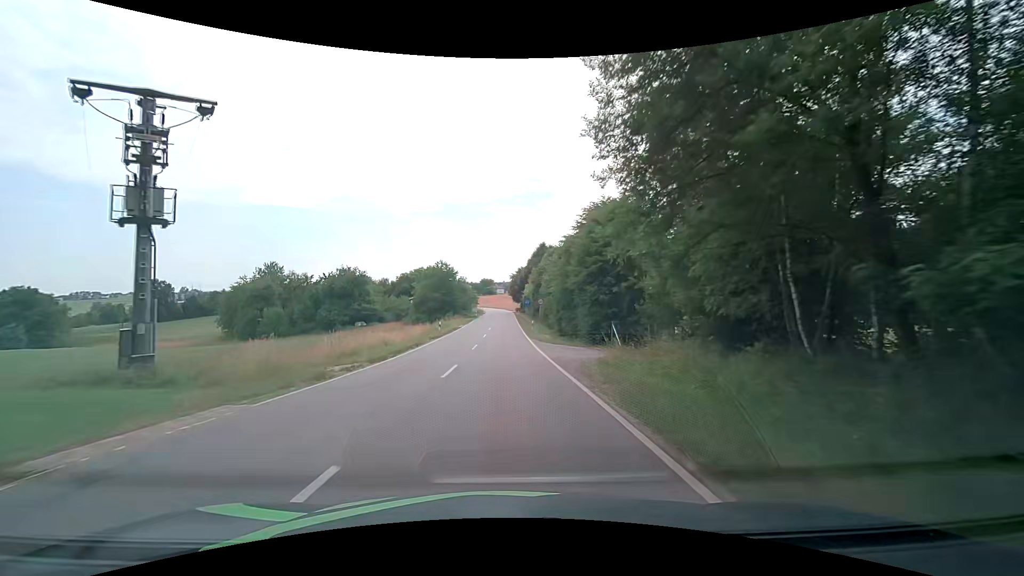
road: tertiary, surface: asphalt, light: Day
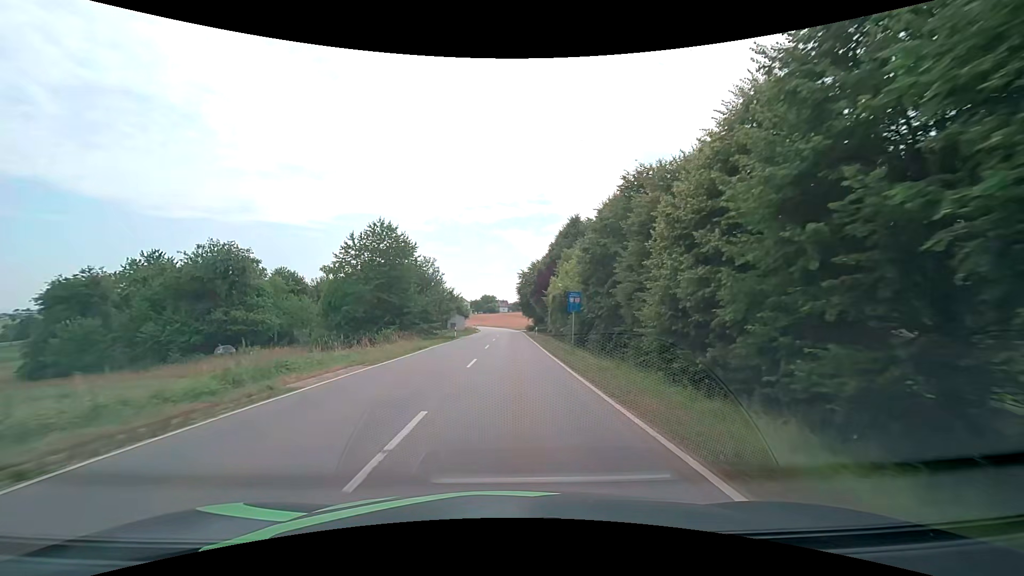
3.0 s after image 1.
(-0.3, +44.9) m; 0°
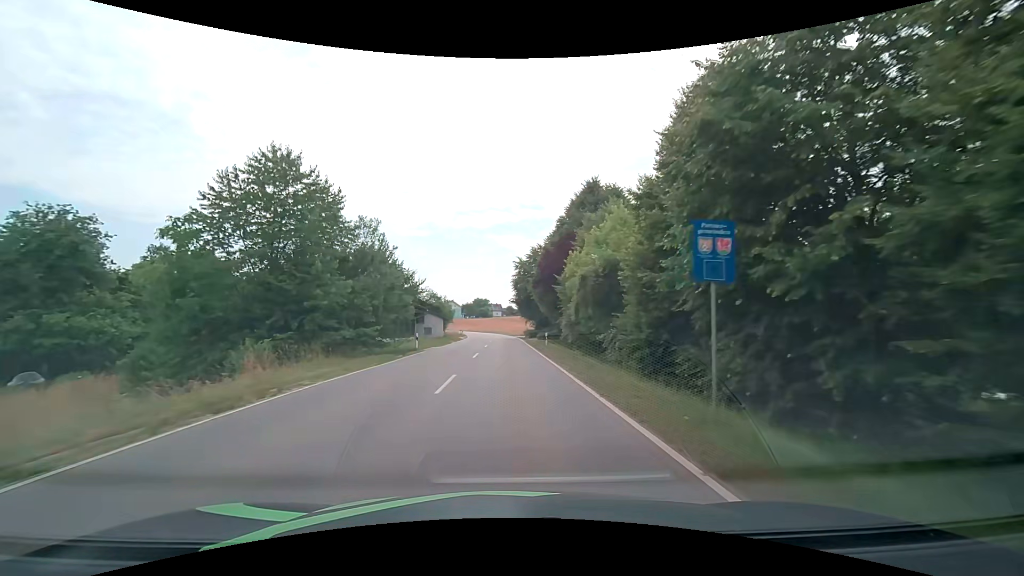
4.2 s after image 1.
(+0.1, +18.1) m; +1°
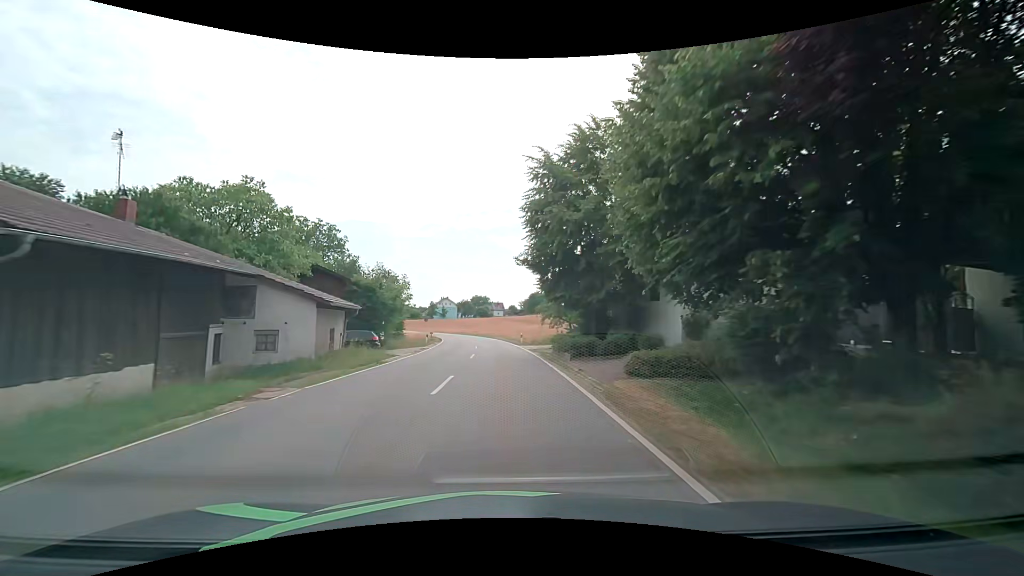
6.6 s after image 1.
(+0.1, +36.3) m; 0°
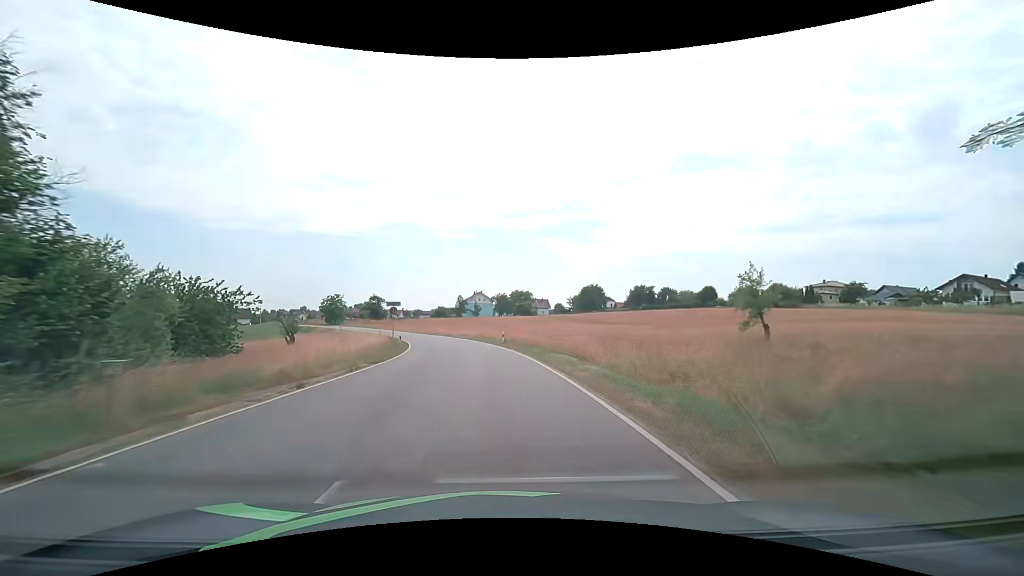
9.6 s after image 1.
(-1.3, +45.5) m; -5°
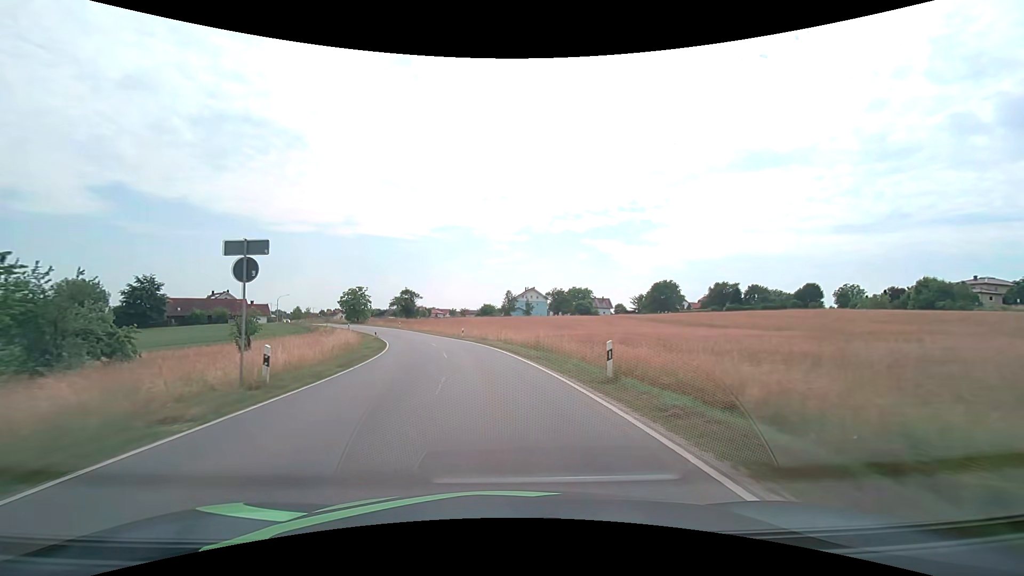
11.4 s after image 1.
(-1.2, +27.3) m; -6°
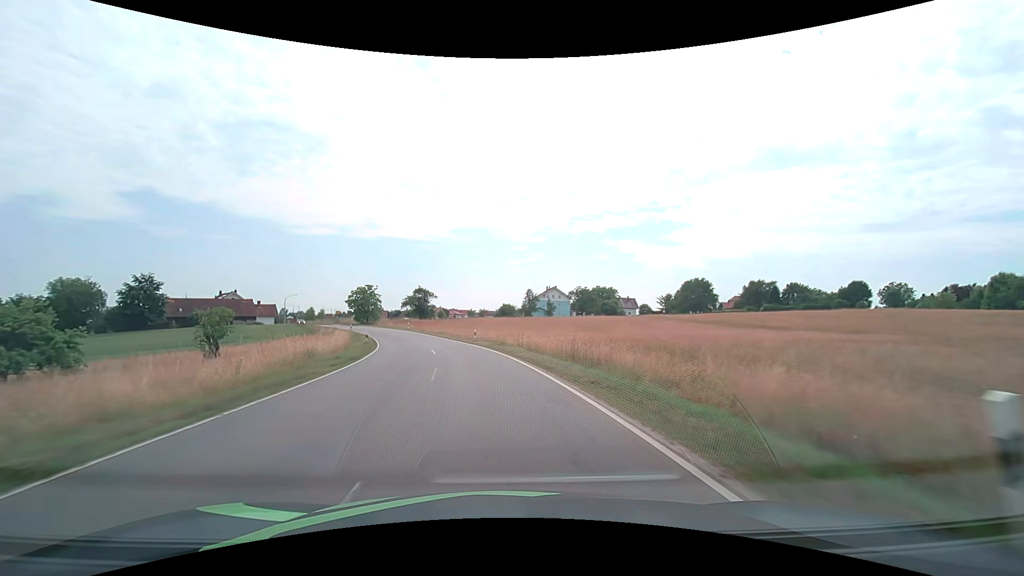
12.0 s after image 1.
(-0.2, +9.1) m; -2°
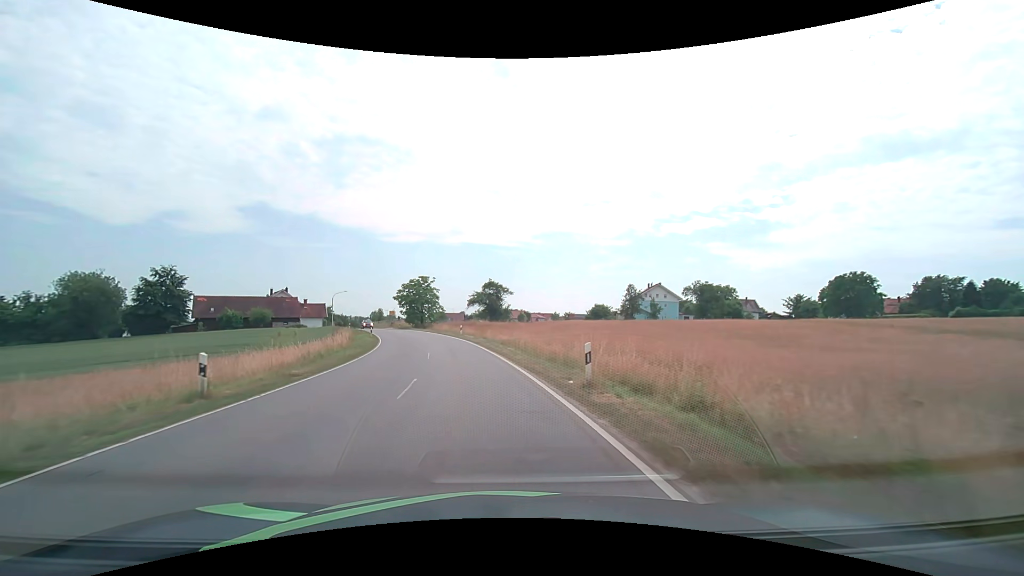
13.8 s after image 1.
(-2.2, +27.1) m; -10°
(0, +10) (-1, +20) (-3, +30) (-5, +40) (-7, +49) (-11, +59) (-14, +68) (-18, +77) (-22, +87) (-26, +96) m
